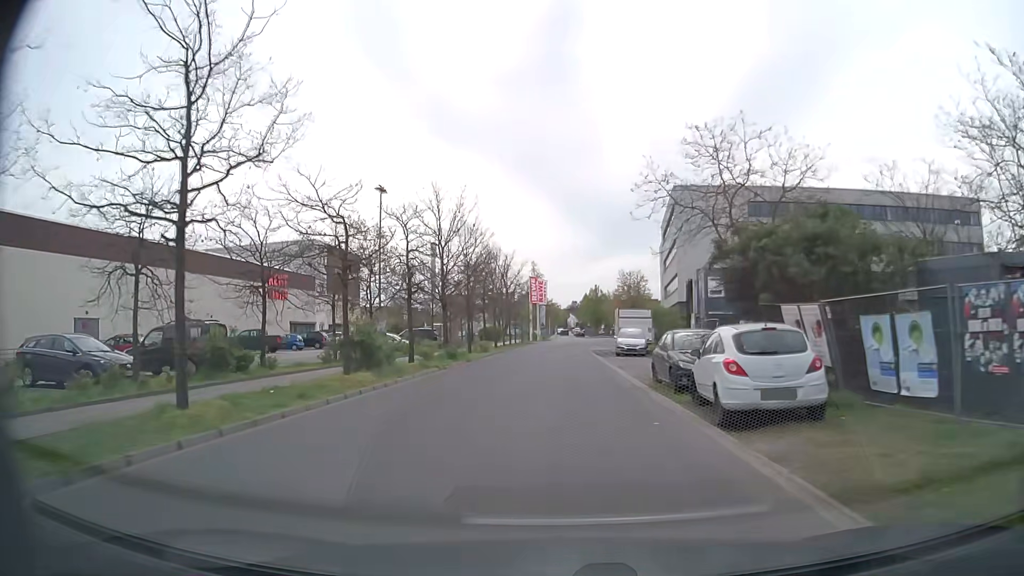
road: service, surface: asphalt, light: Day
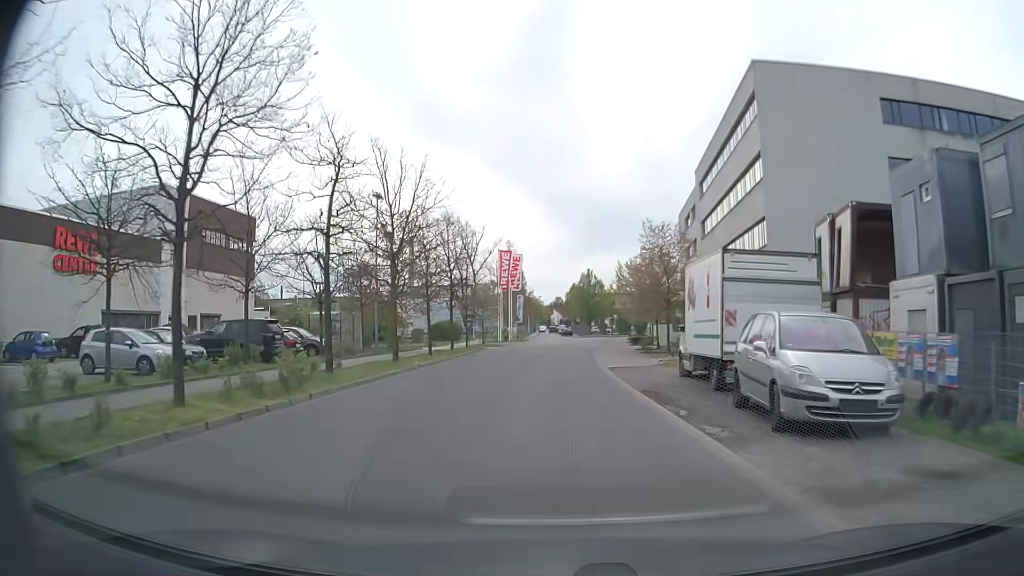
(+0.3, +31.7) m; +1°
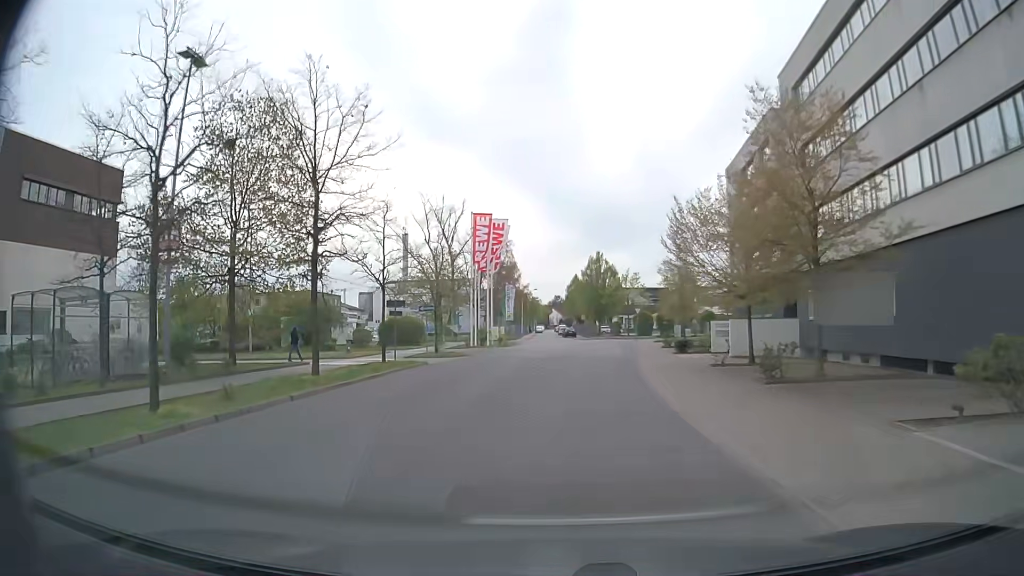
(0.0, +24.4) m; 0°
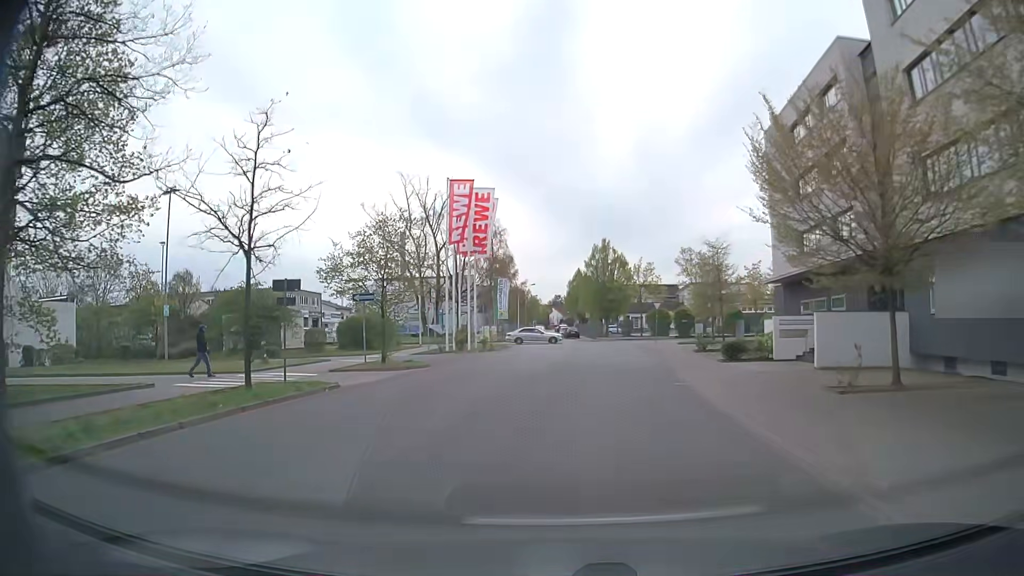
(0.0, +11.9) m; 0°
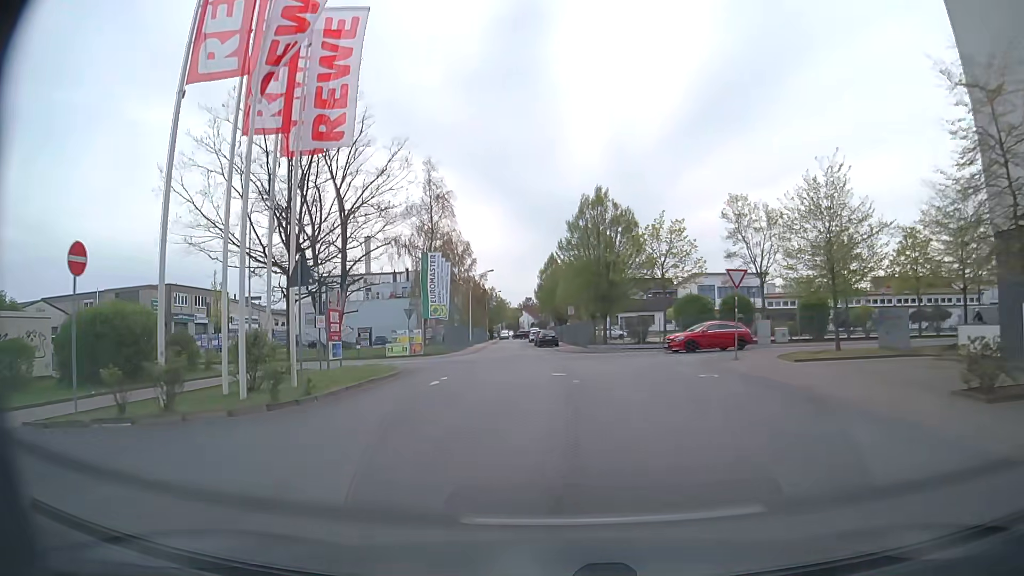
(+0.5, +28.3) m; +3°
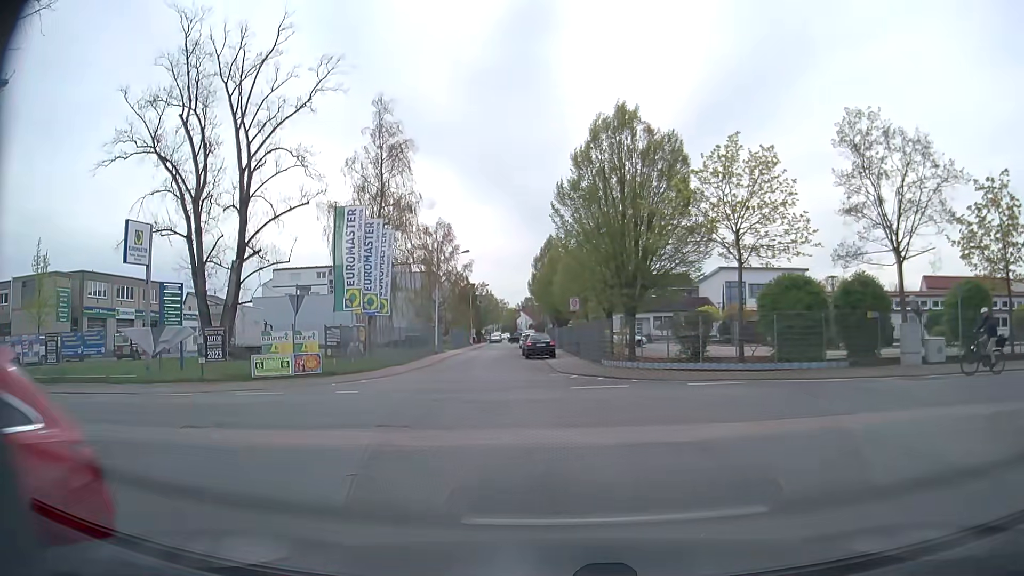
(+0.2, +17.5) m; -1°
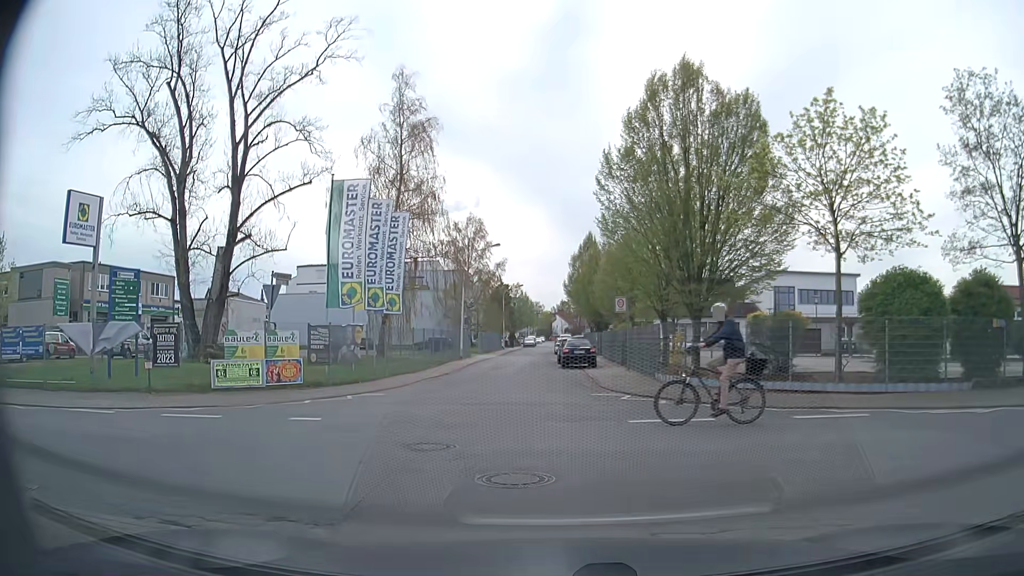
(-0.2, +5.3) m; -4°
